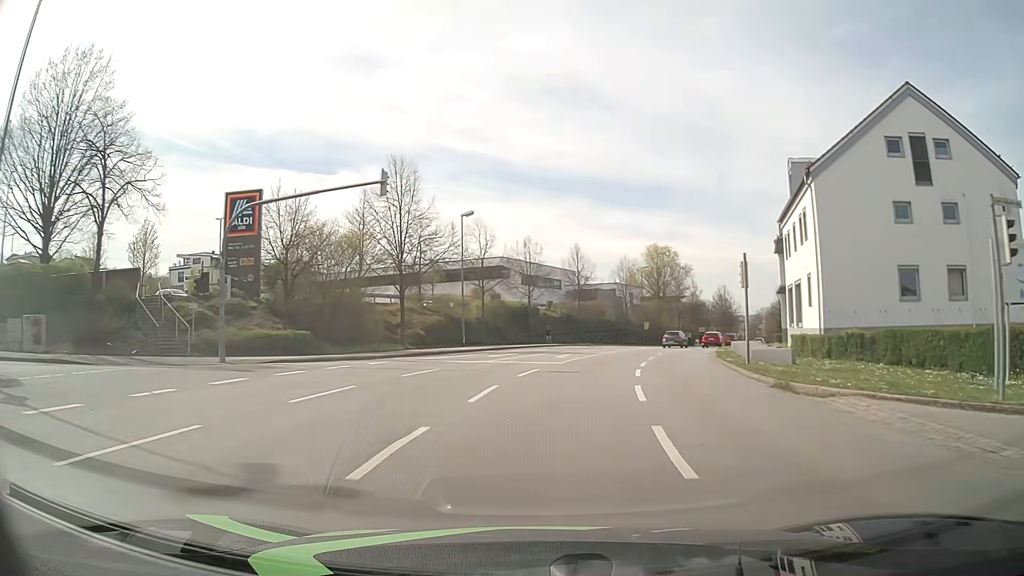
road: tertiary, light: Day
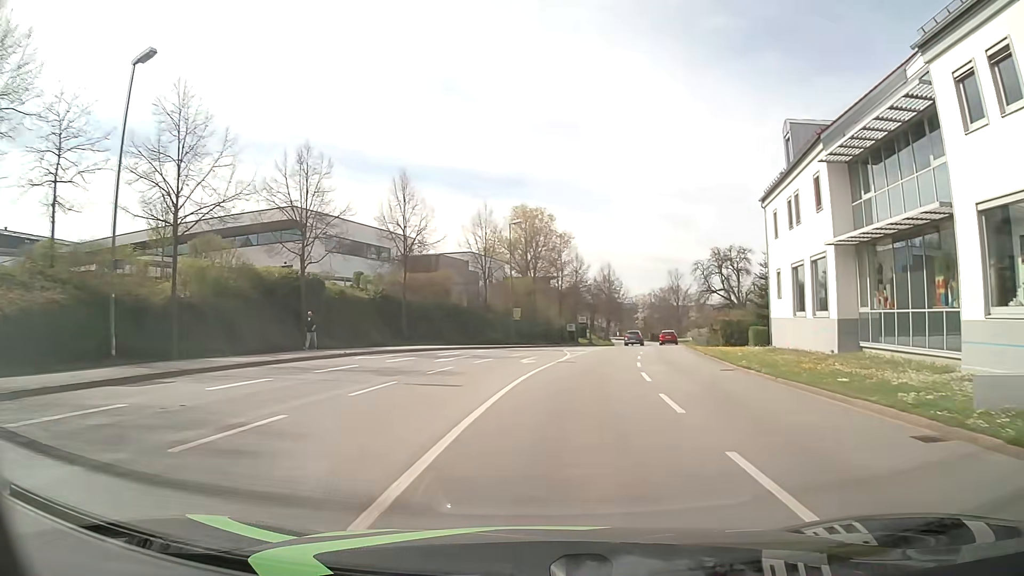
(+3.3, +31.0) m; +12°
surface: asphalt
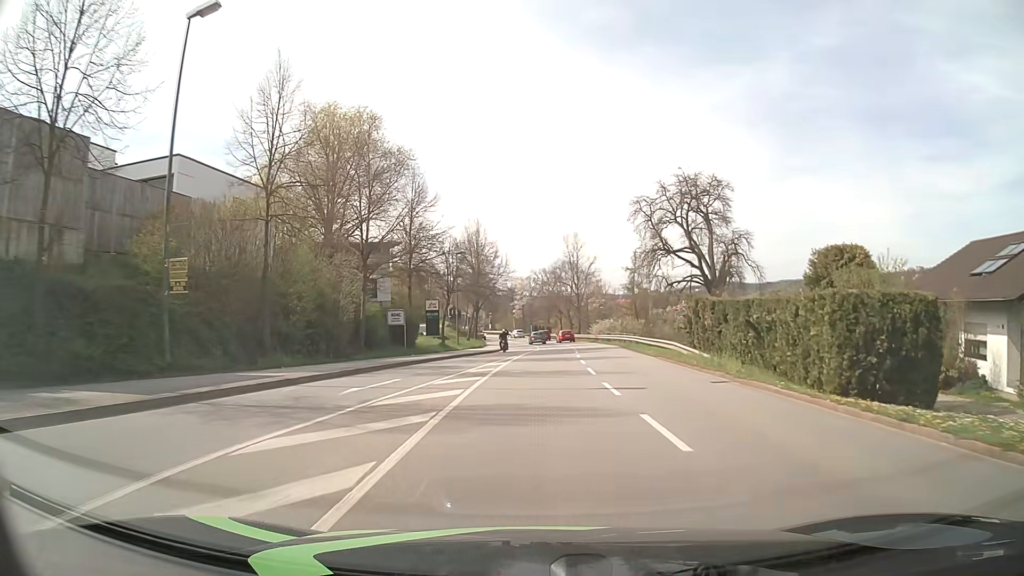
(+4.3, +38.8) m; +11°
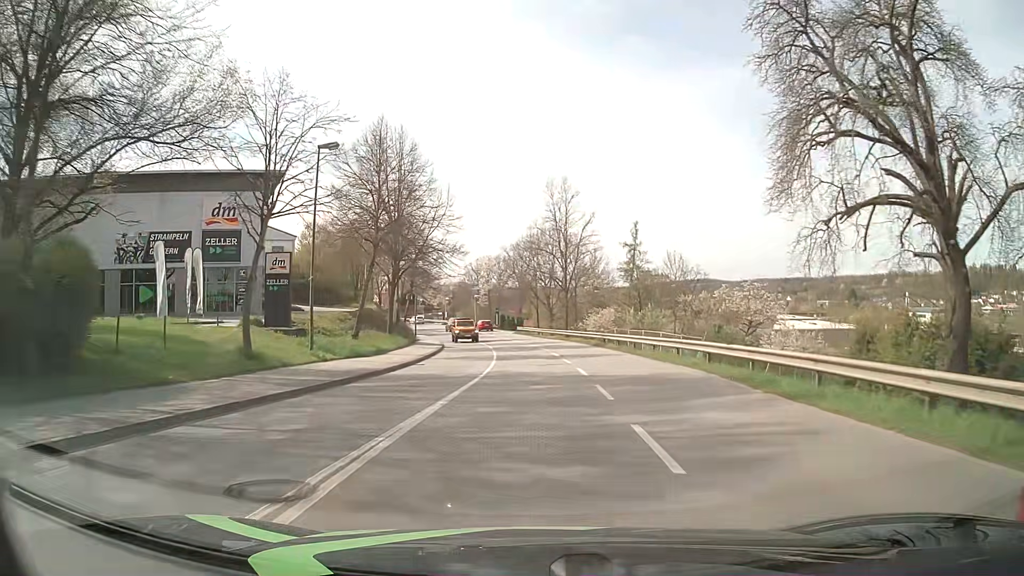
(+0.8, +31.2) m; +2°
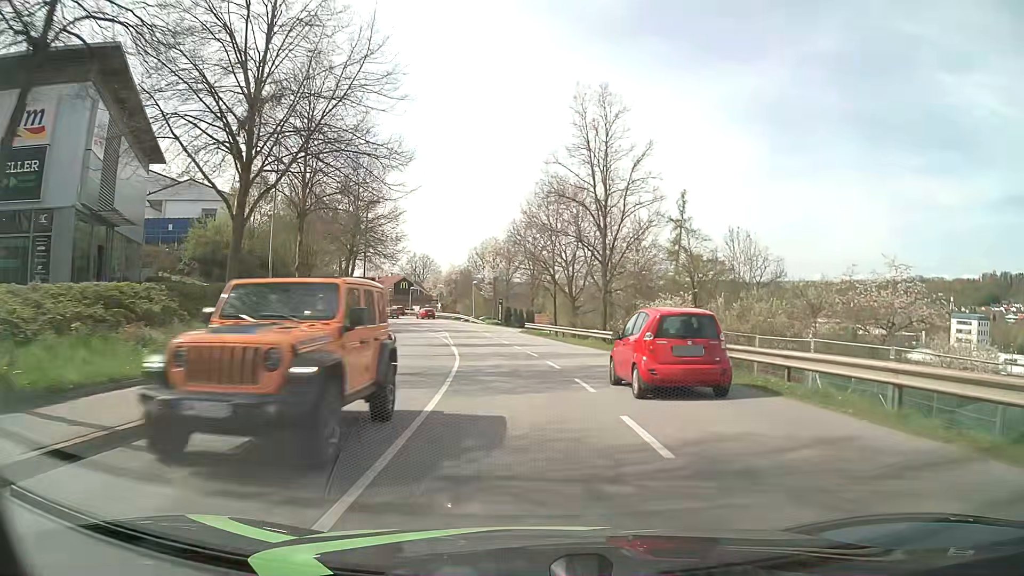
(0.0, +23.3) m; -1°
(0, +10) (-1, +20) (-2, +30) (-3, +40) (-5, +50) (-7, +59) (-10, +69) (-13, +79) (-16, +88) (-21, +97) m
